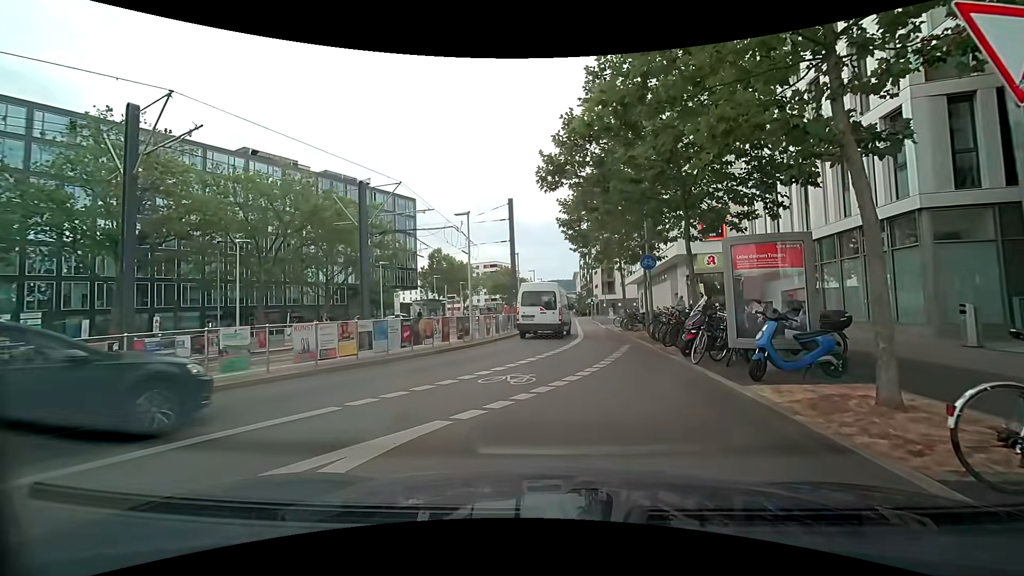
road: secondary_link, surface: asphalt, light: Day
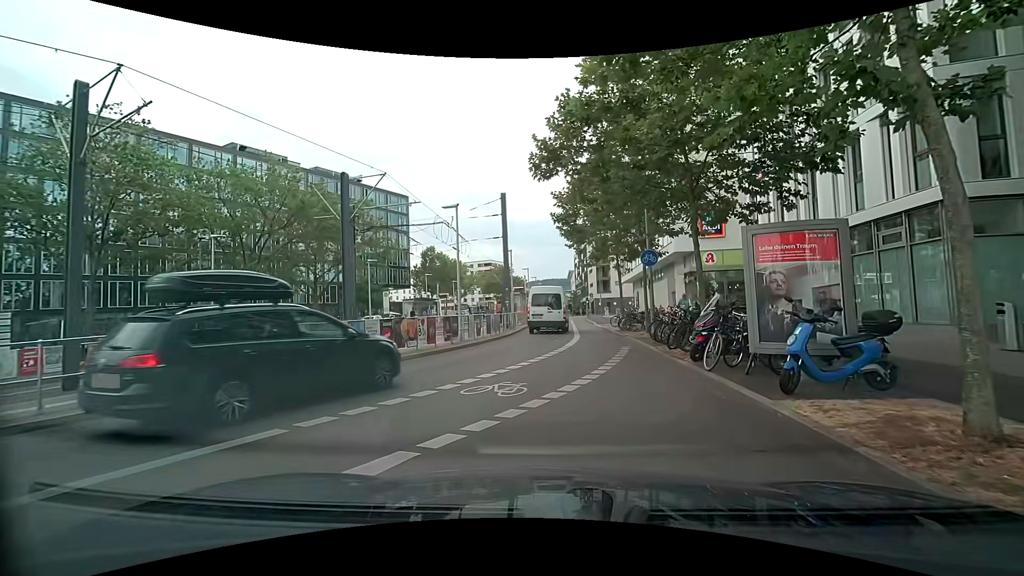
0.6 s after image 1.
(+0.1, +1.2) m; +2°
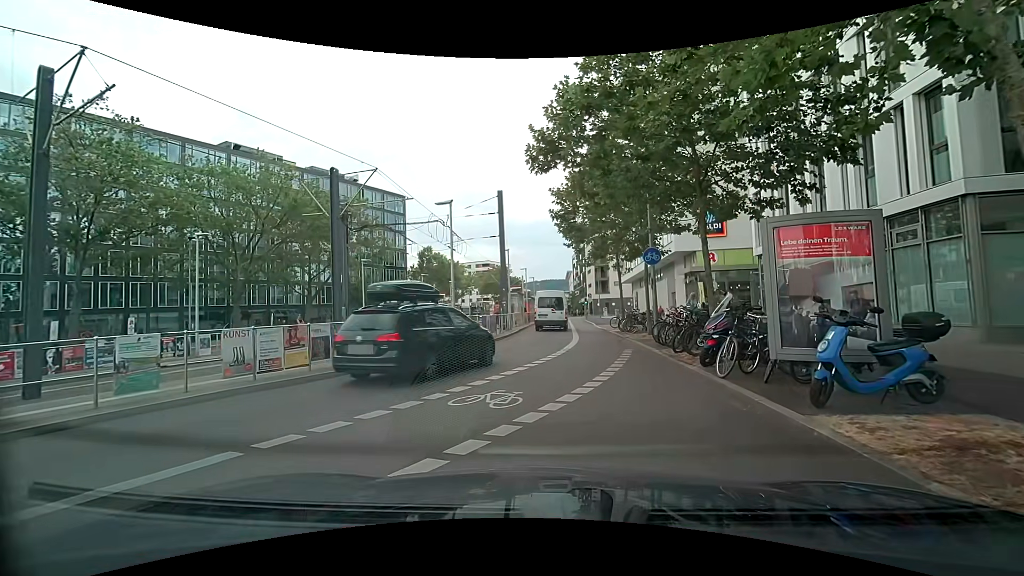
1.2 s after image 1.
(0.0, +0.7) m; -1°
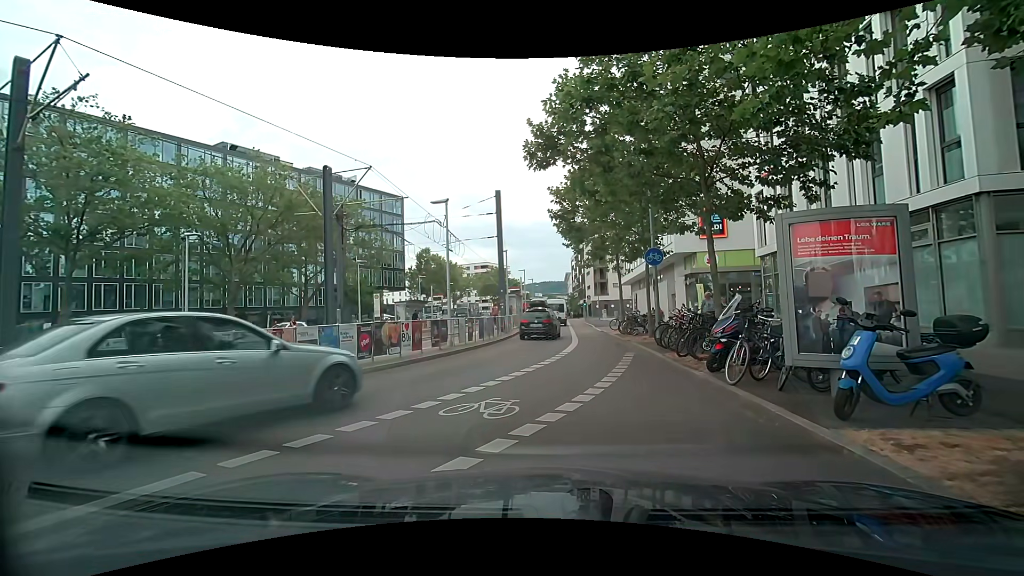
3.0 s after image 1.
(0.0, +0.5) m; 0°
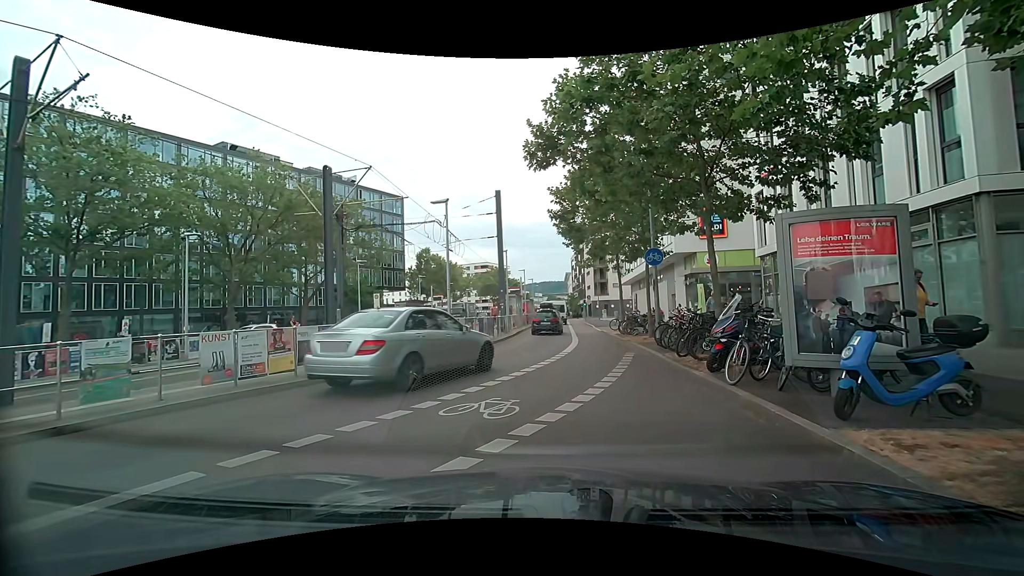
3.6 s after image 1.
(0.0, 0.0) m; 0°
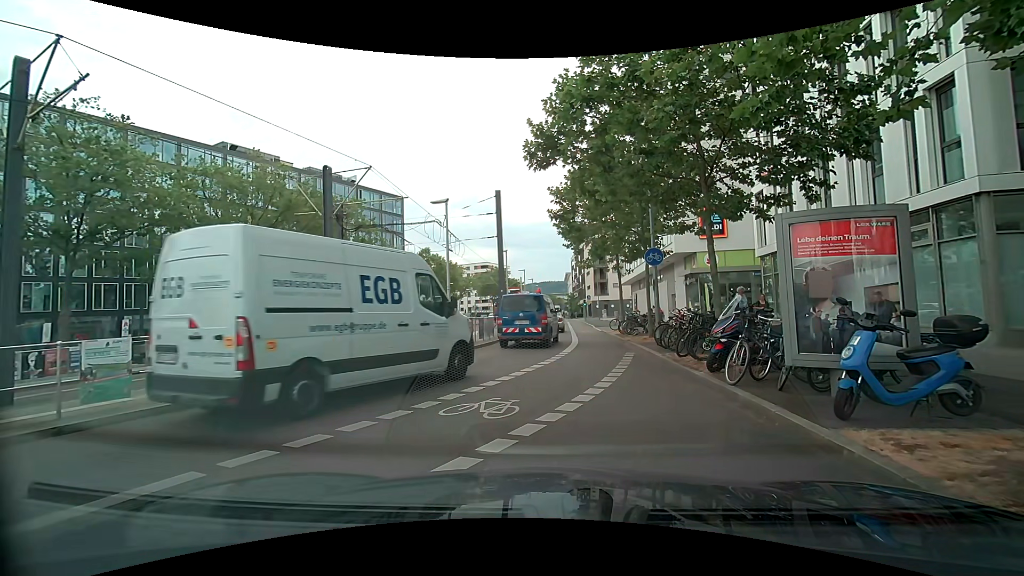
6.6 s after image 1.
(0.0, 0.0) m; 0°
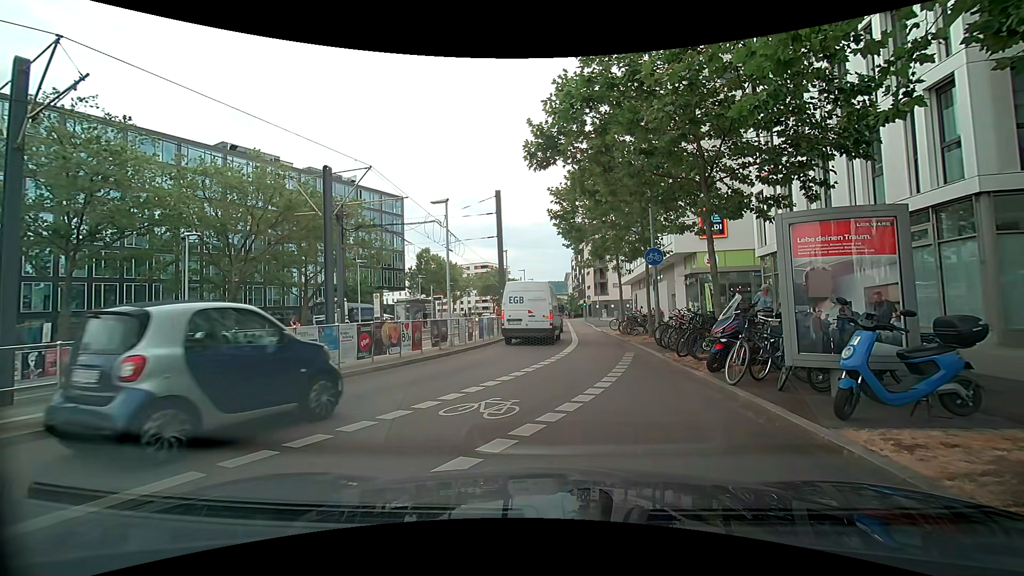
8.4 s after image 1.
(0.0, 0.0) m; 0°
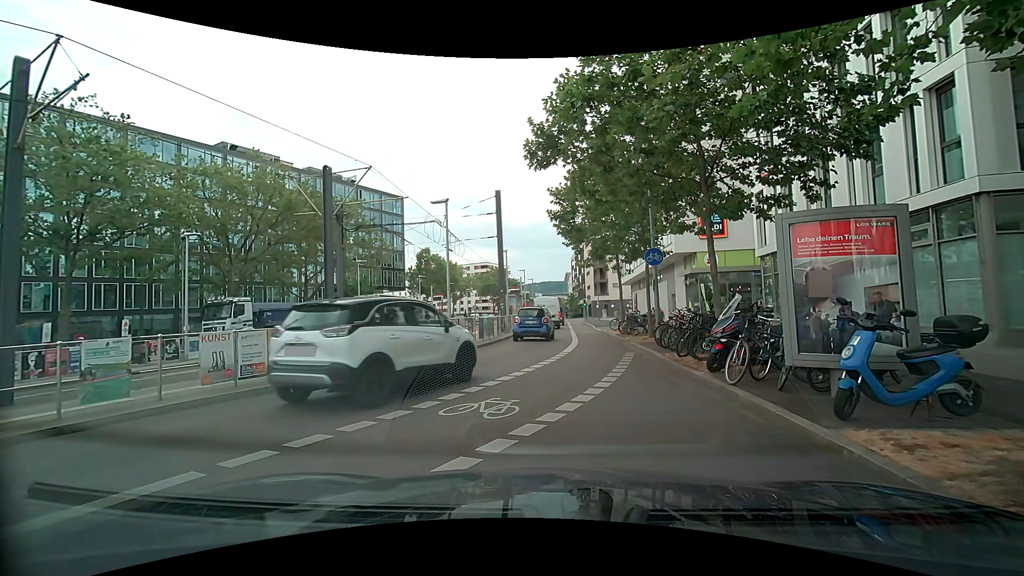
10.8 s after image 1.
(0.0, 0.0) m; 0°
